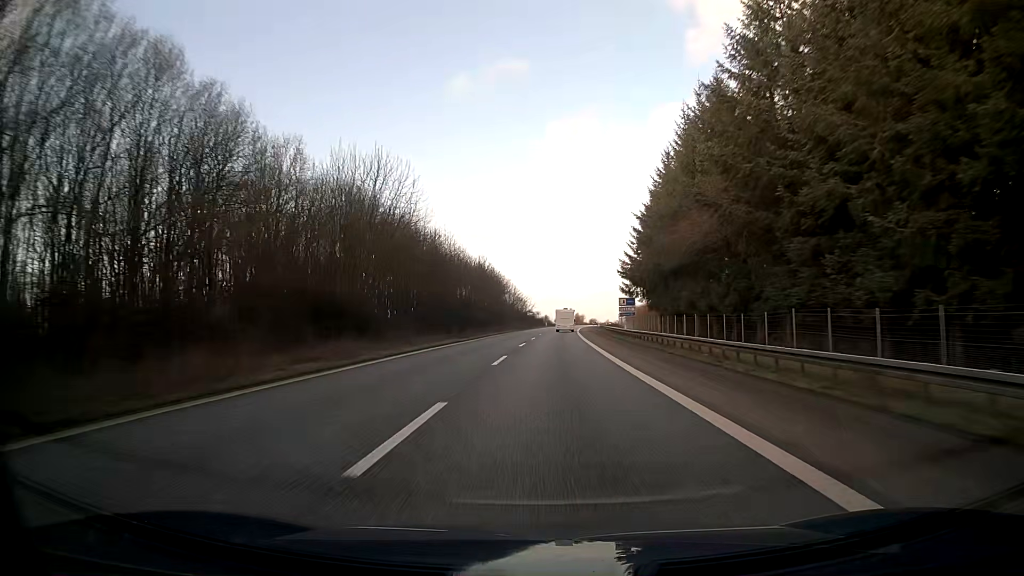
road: motorway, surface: asphalt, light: Day
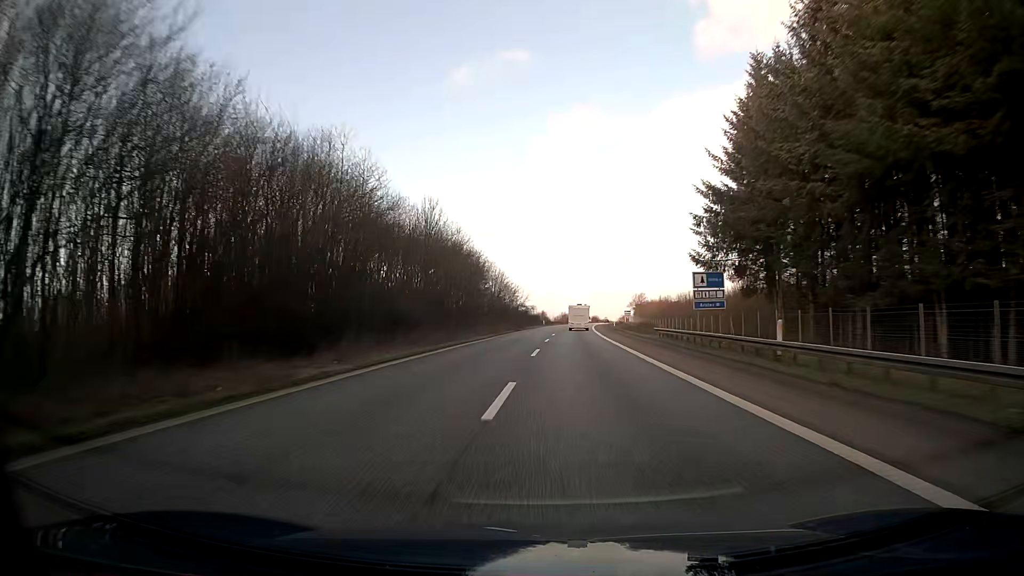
(+0.1, +41.3) m; 0°
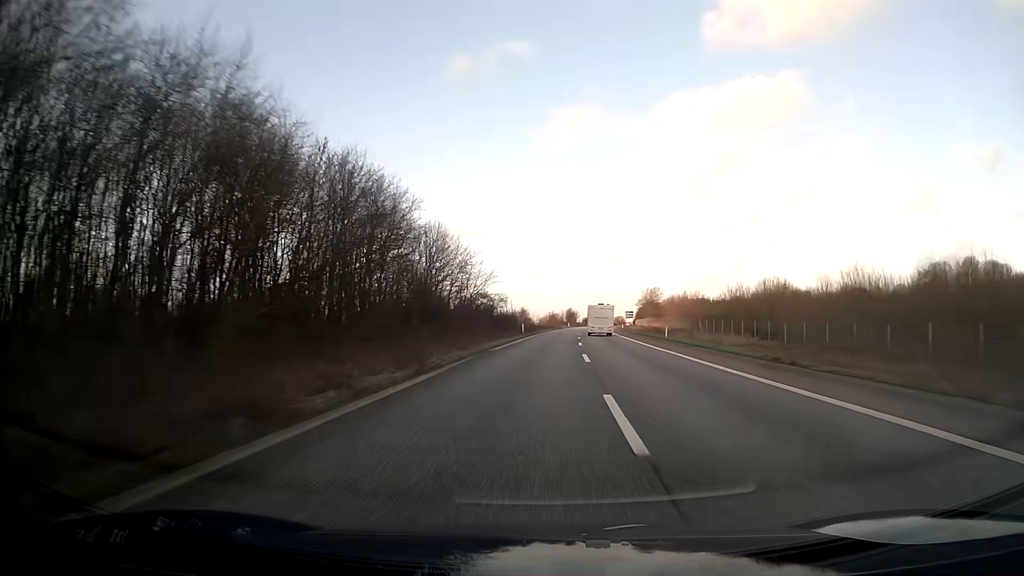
(+0.5, +62.0) m; +1°
(0, +10) (0, +20) (0, +30) (+1, +40) (+1, +50) (+1, +60) (+2, +70) (+2, +80) (+3, +90) (+4, +100) m
